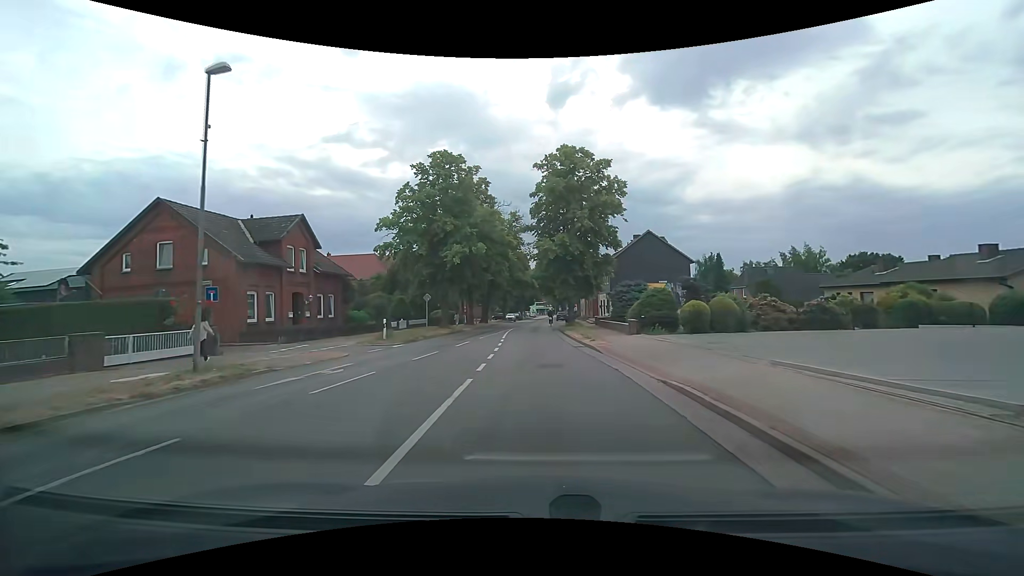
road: secondary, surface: asphalt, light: Day
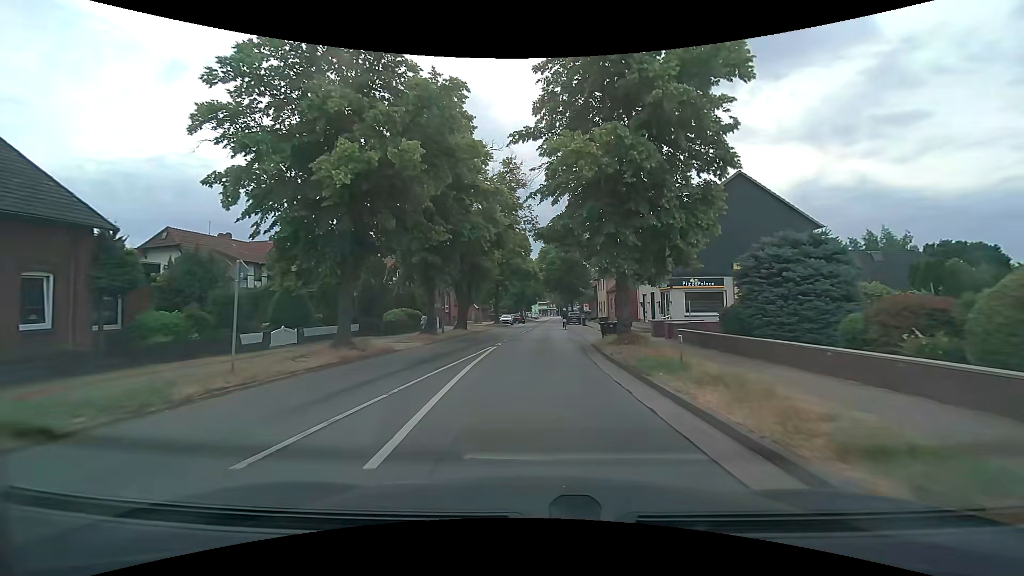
(-0.1, +22.2) m; 0°
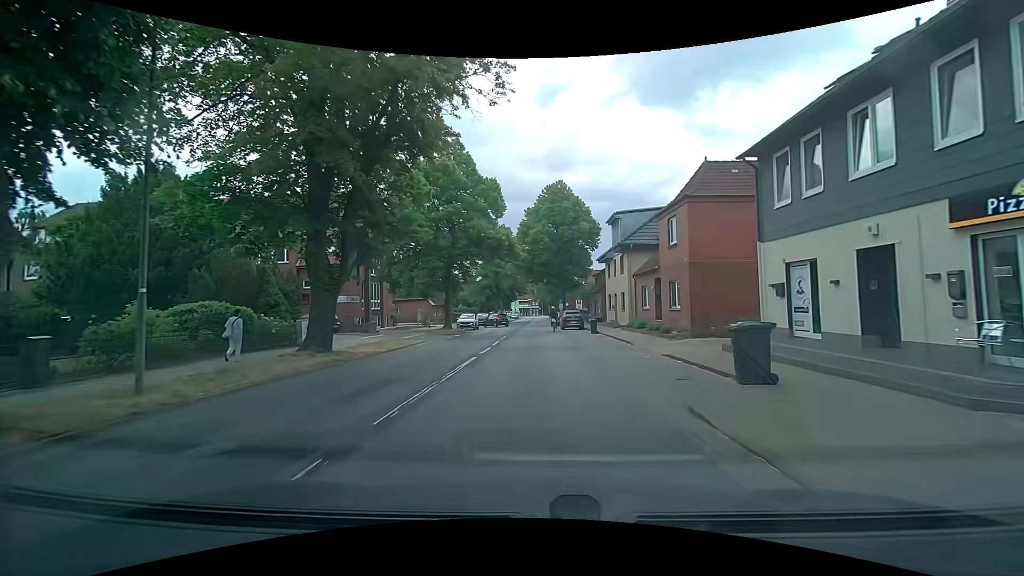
(+0.4, +24.9) m; +1°
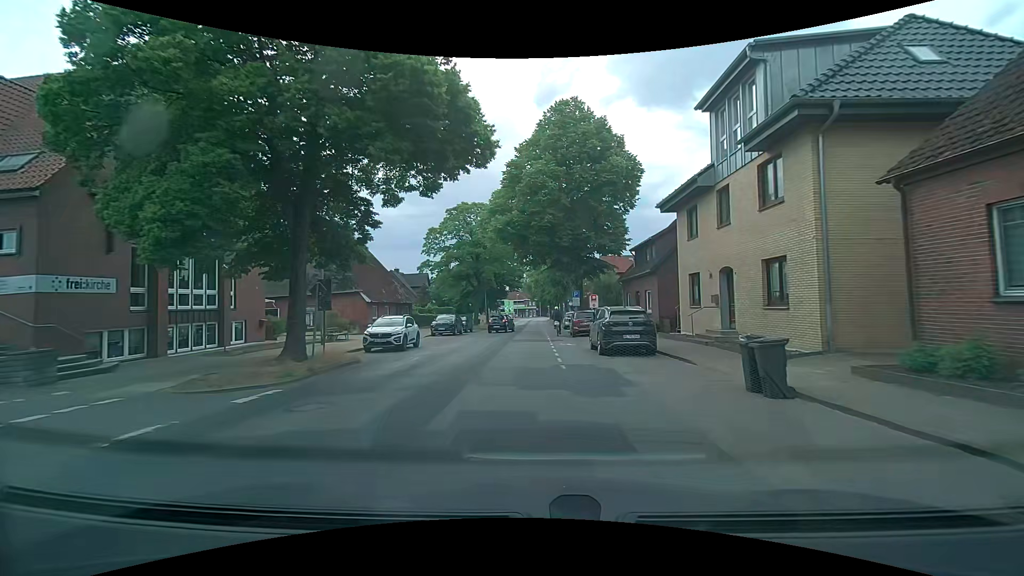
(+0.5, +25.0) m; +1°
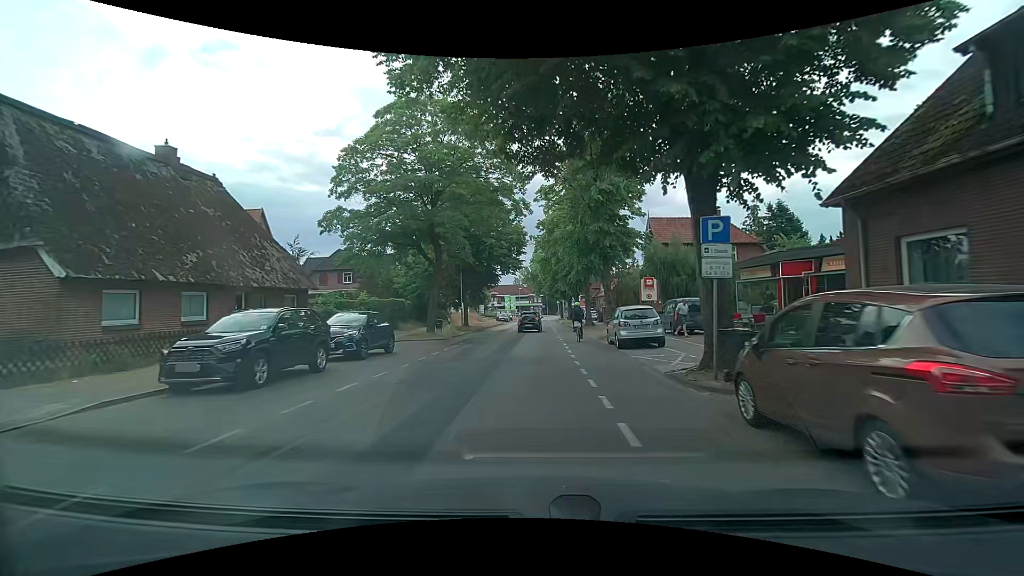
(+0.2, +27.3) m; 0°
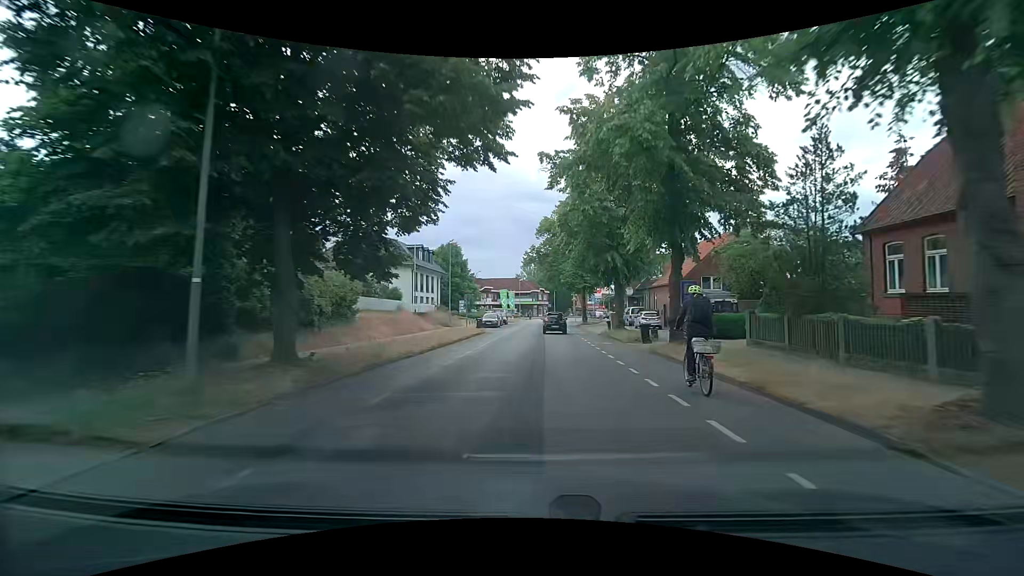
(-0.6, +34.4) m; -1°
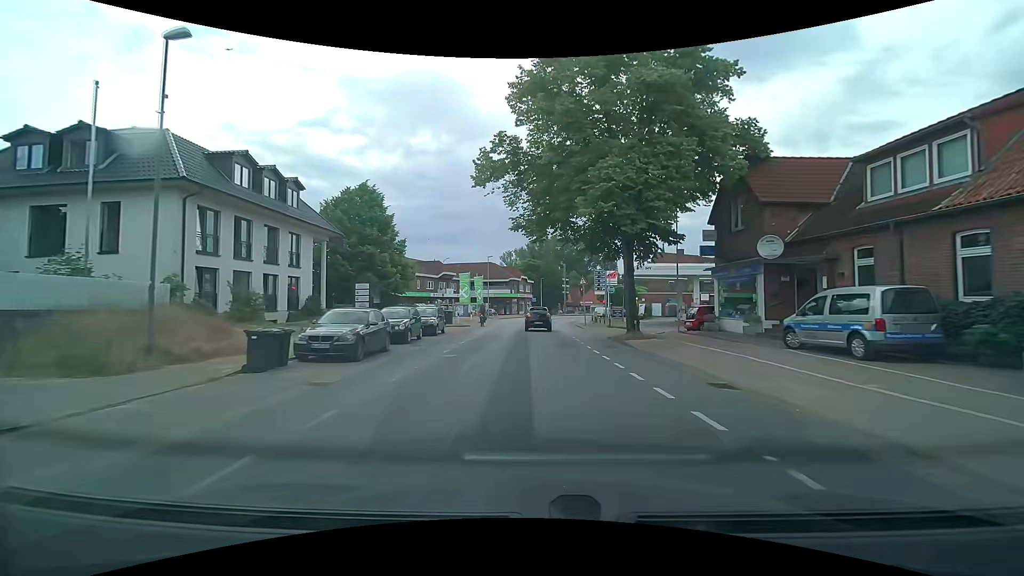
(+0.8, +35.8) m; +3°
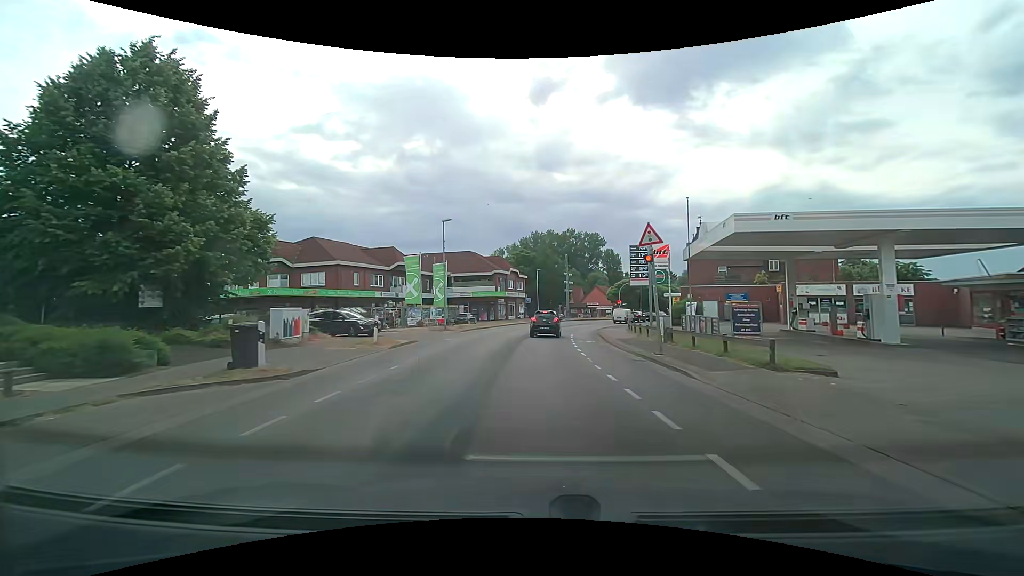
(+0.1, +26.1) m; 0°
(0, +10) (0, +20) (+1, +30) (+2, +40) (+5, +50) (+8, +59) (+11, +68) (+16, +77) (+22, +85) (+28, +93) m
